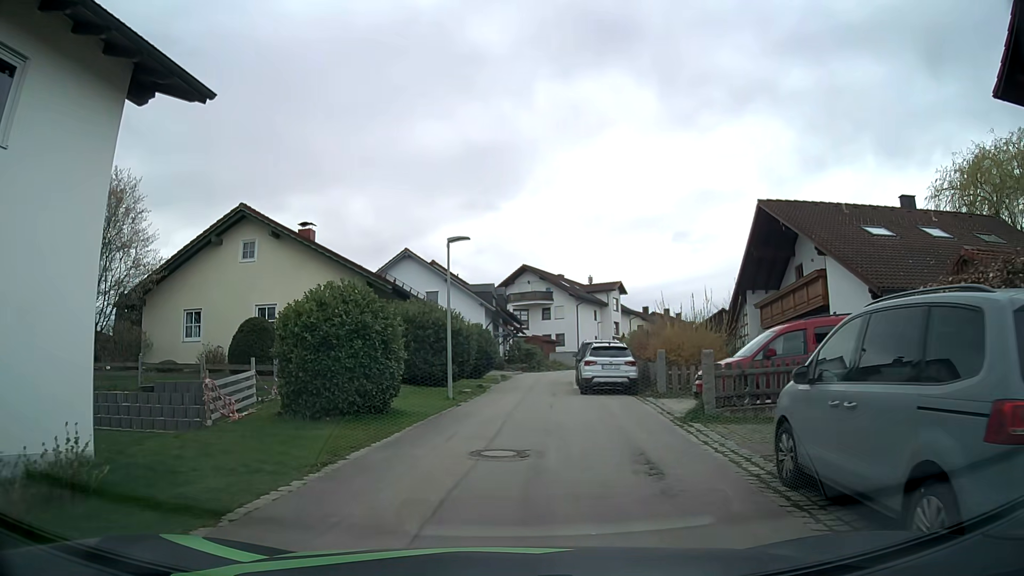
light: Day
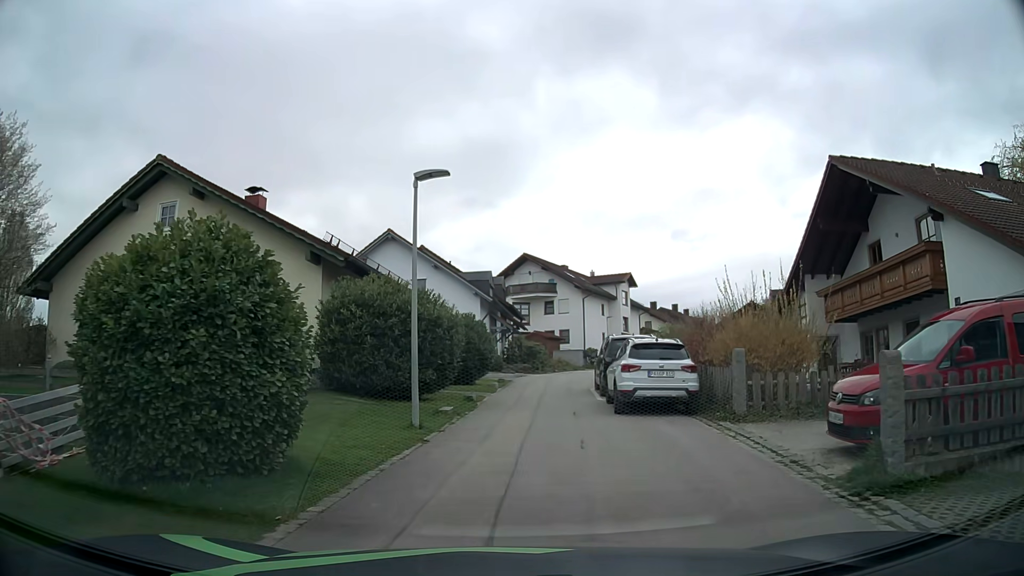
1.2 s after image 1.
(-0.1, +6.6) m; -1°
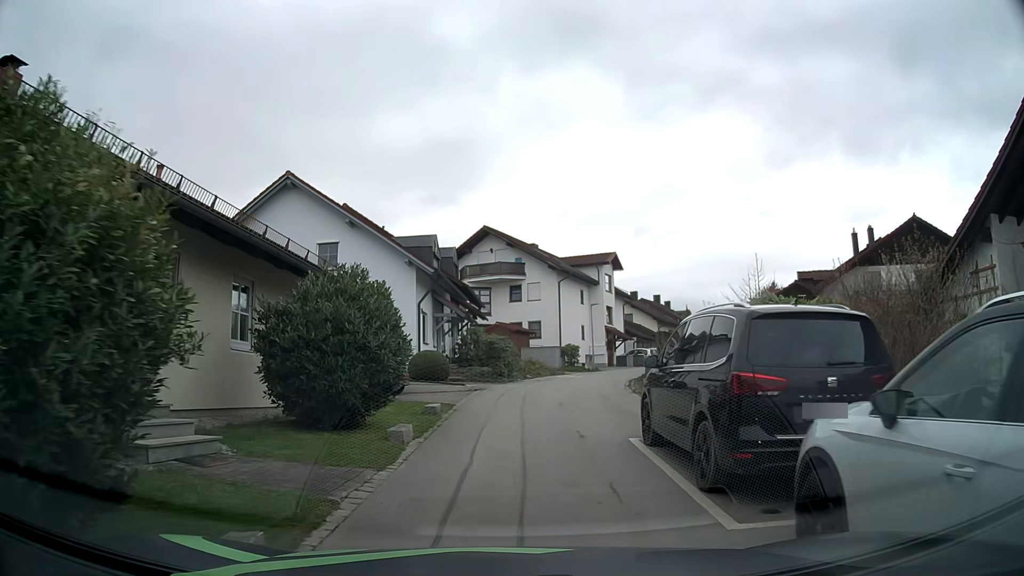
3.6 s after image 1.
(+0.4, +12.9) m; +3°
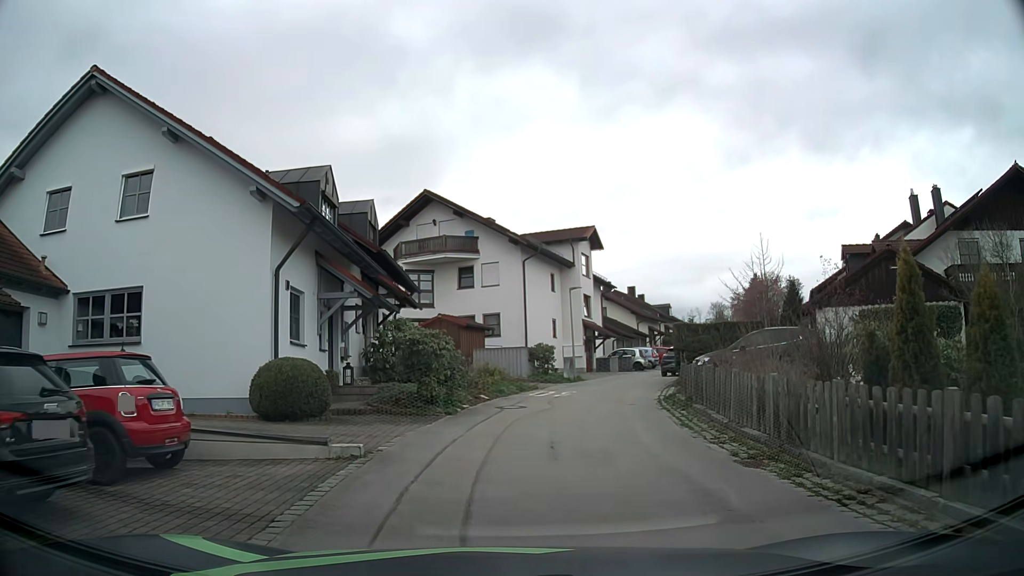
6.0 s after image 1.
(+0.3, +12.3) m; +5°
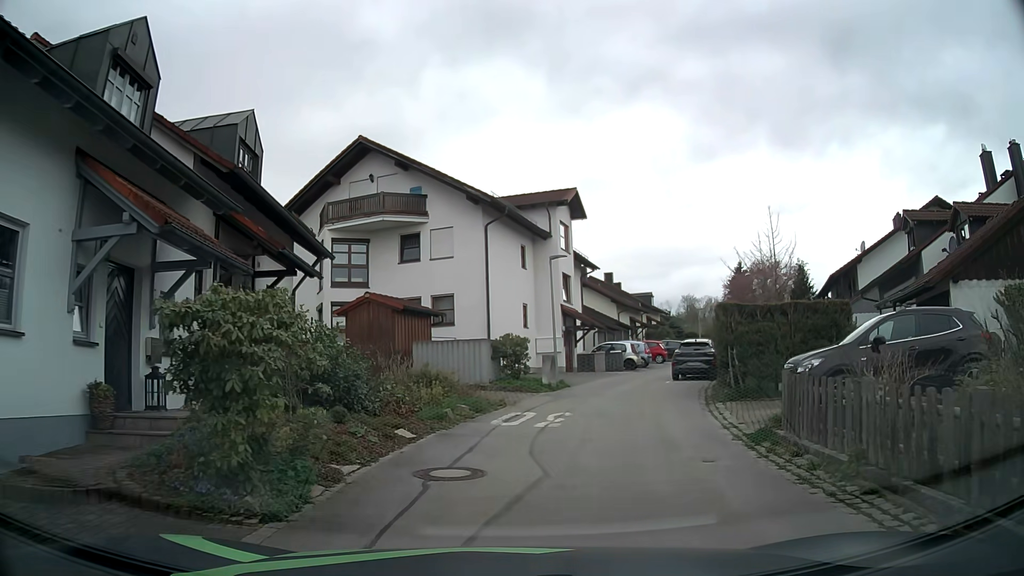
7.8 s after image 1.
(+0.1, +9.2) m; +2°
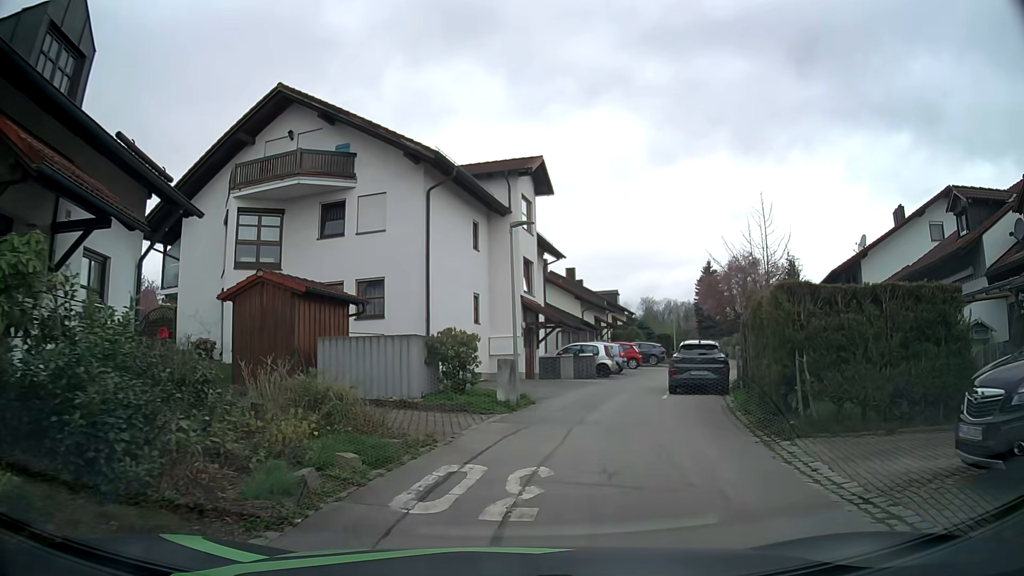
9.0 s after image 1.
(+0.2, +6.3) m; +2°
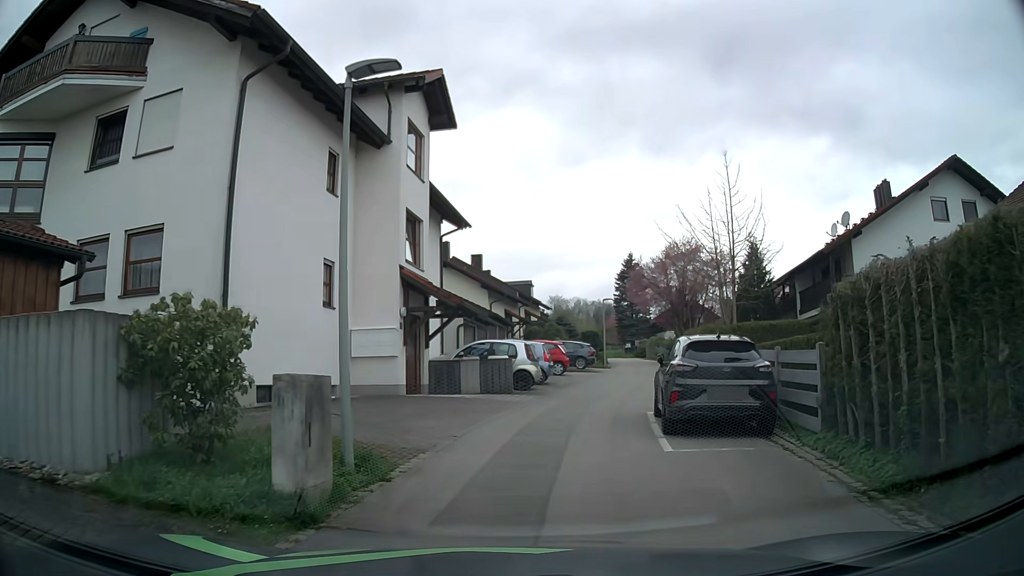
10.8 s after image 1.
(+0.9, +9.3) m; +10°
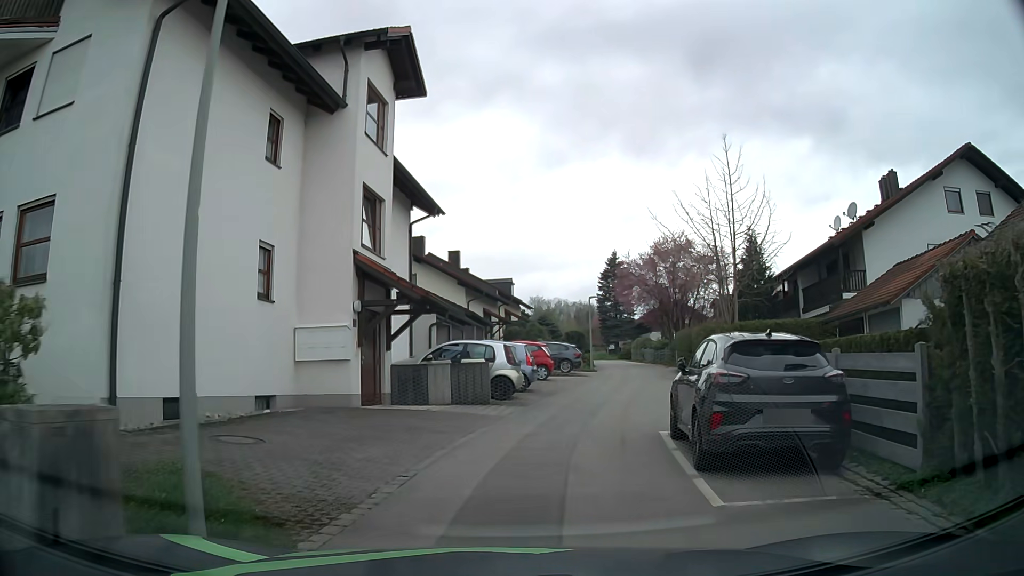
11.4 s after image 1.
(0.0, +3.0) m; +3°
(0, +10) (+2, +20) (+5, +29) (+6, +39) (+7, +49) (+8, +59) (+8, +69) (+14, +77) (+24, +79) (+34, +81) m
